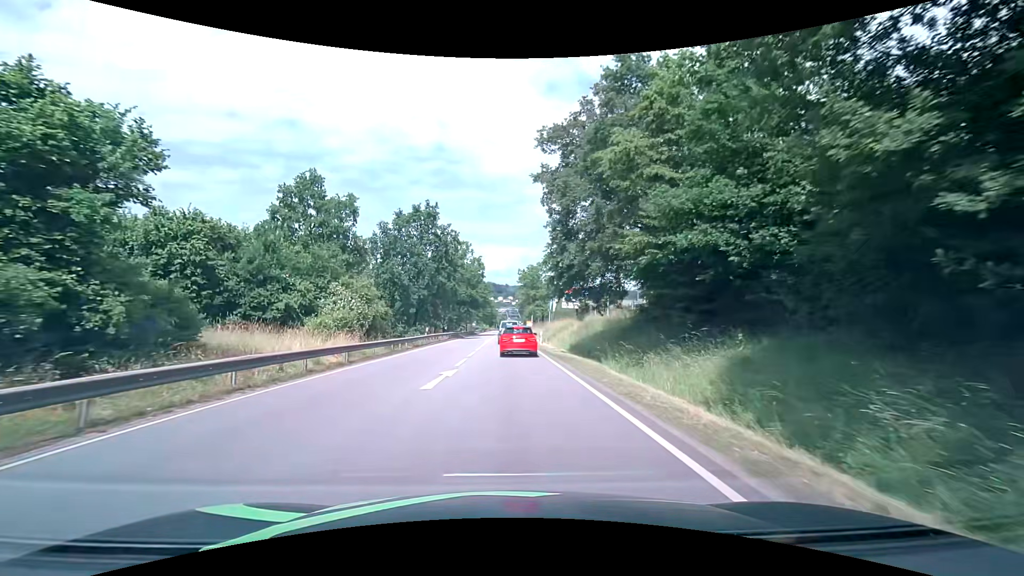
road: primary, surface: asphalt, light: Day
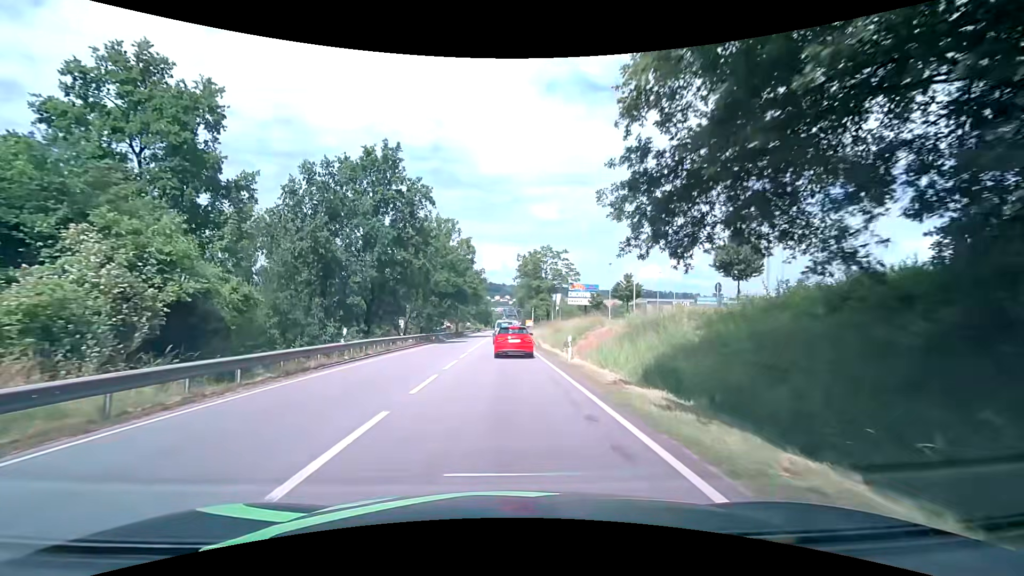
(-0.1, +19.3) m; 0°
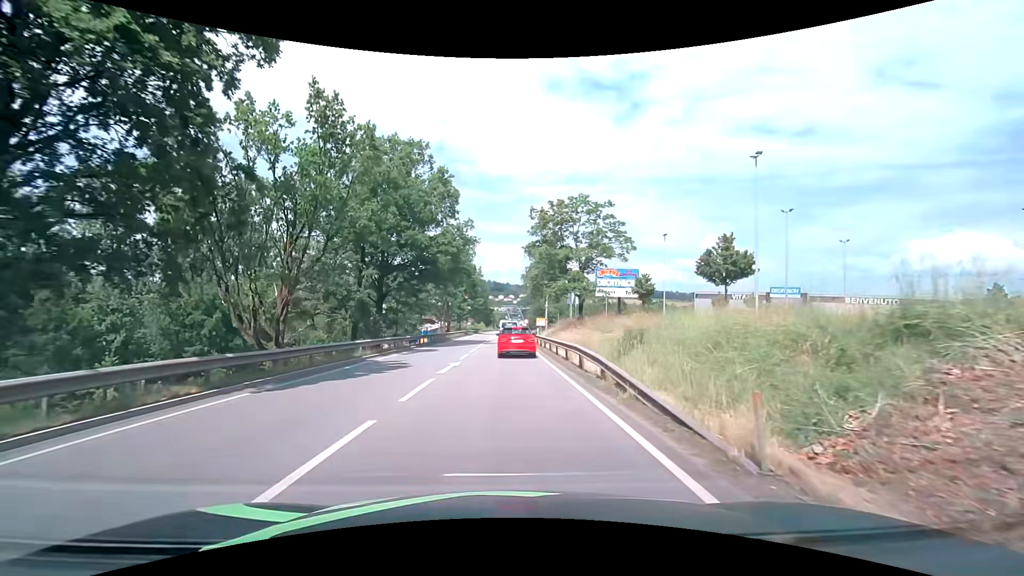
(-0.3, +30.7) m; 0°
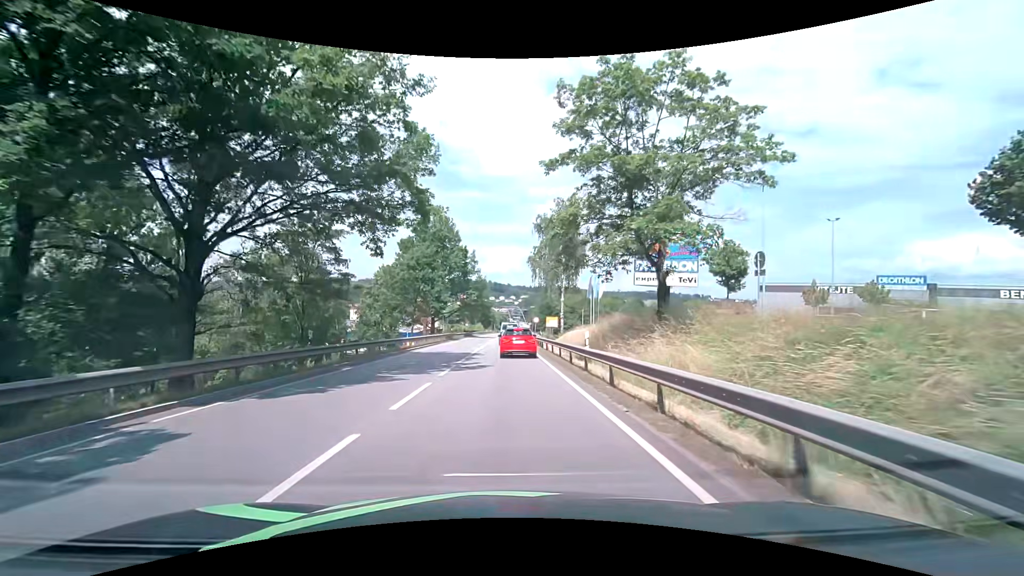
(-0.1, +25.0) m; -1°
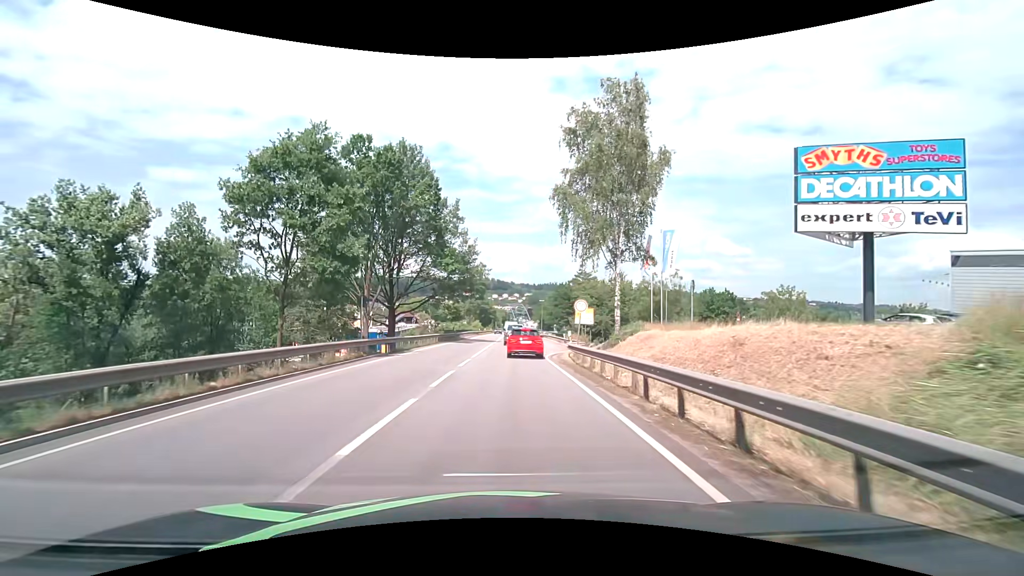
(+0.2, +32.7) m; 0°
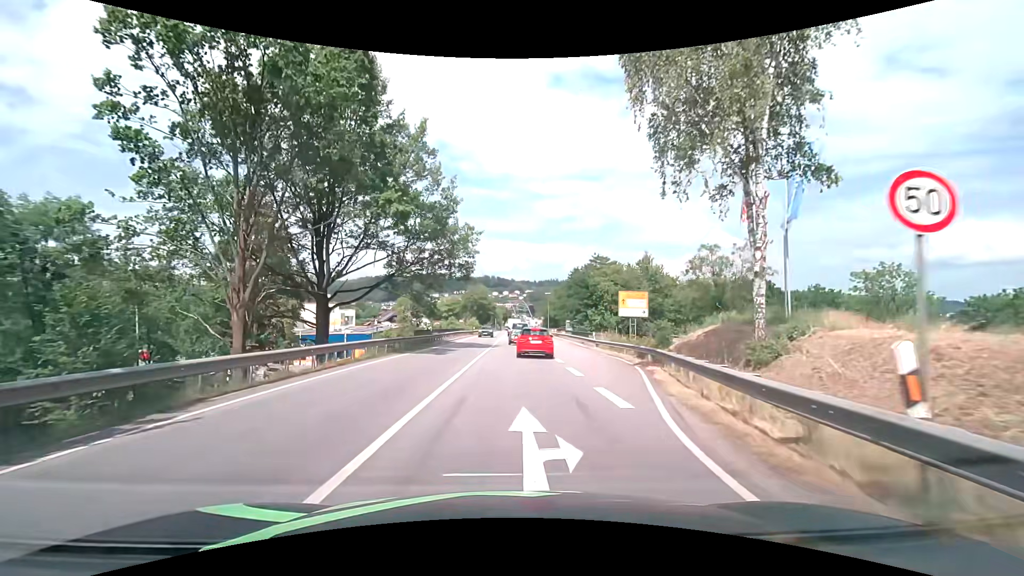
(0.0, +20.1) m; 0°
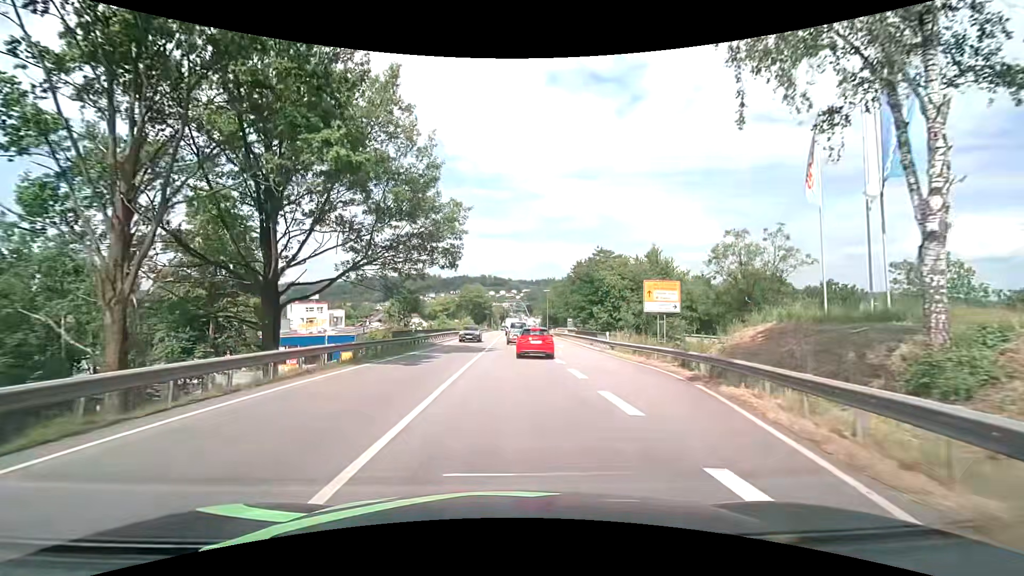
(0.0, +6.7) m; 0°
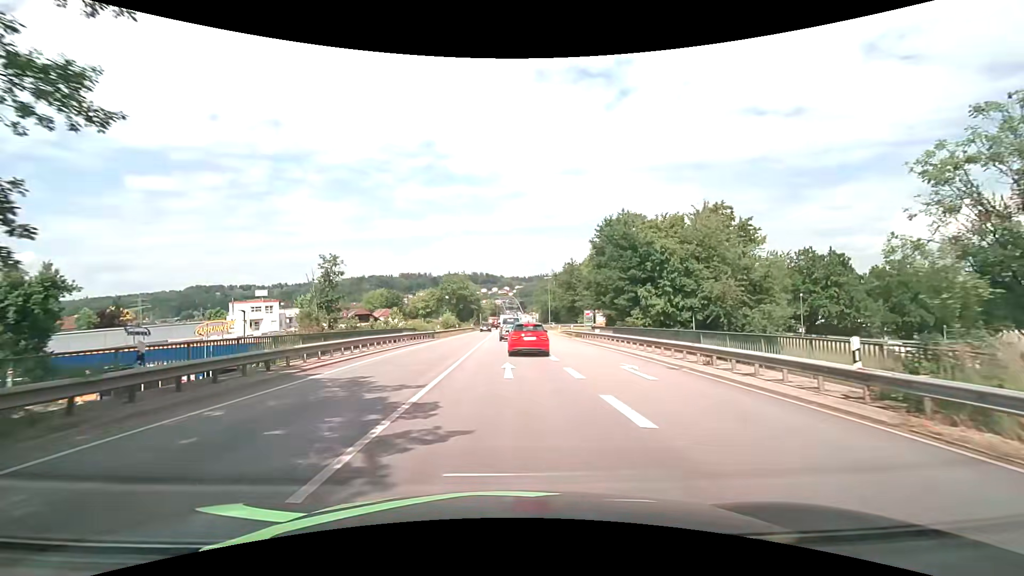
(+0.1, +25.1) m; 0°
(0, +10) (0, +20) (0, +30) (0, +40) (+1, +50) (+1, +60) (+1, +70) (+1, +80) (+1, +90) (+1, +100) m
